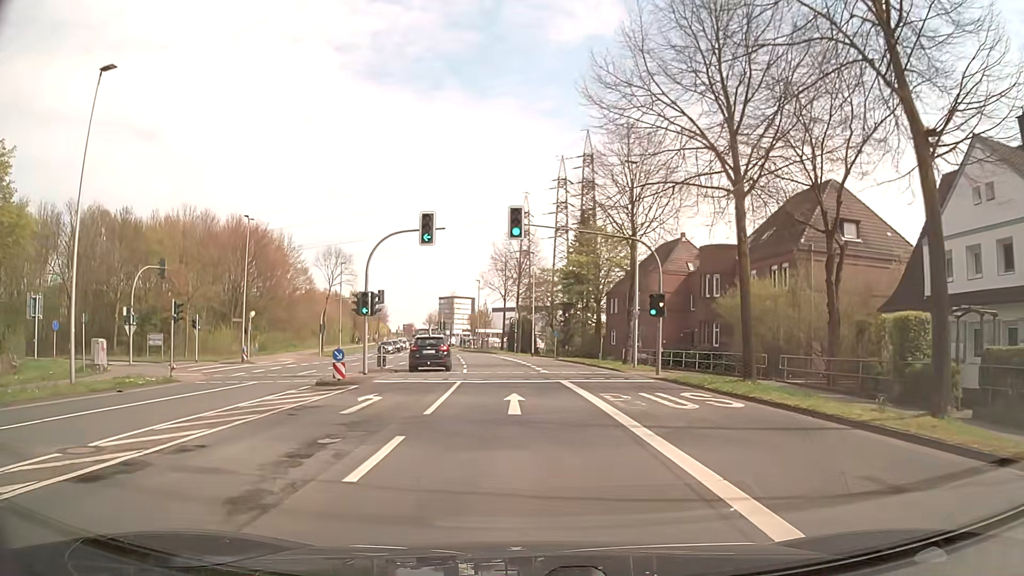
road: secondary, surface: asphalt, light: Day
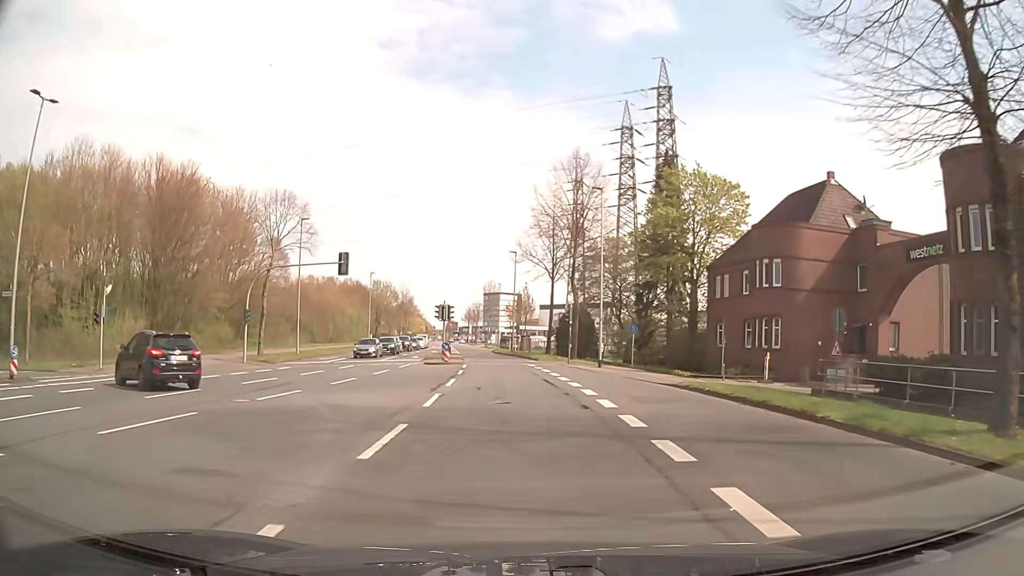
(-1.0, +28.4) m; -4°
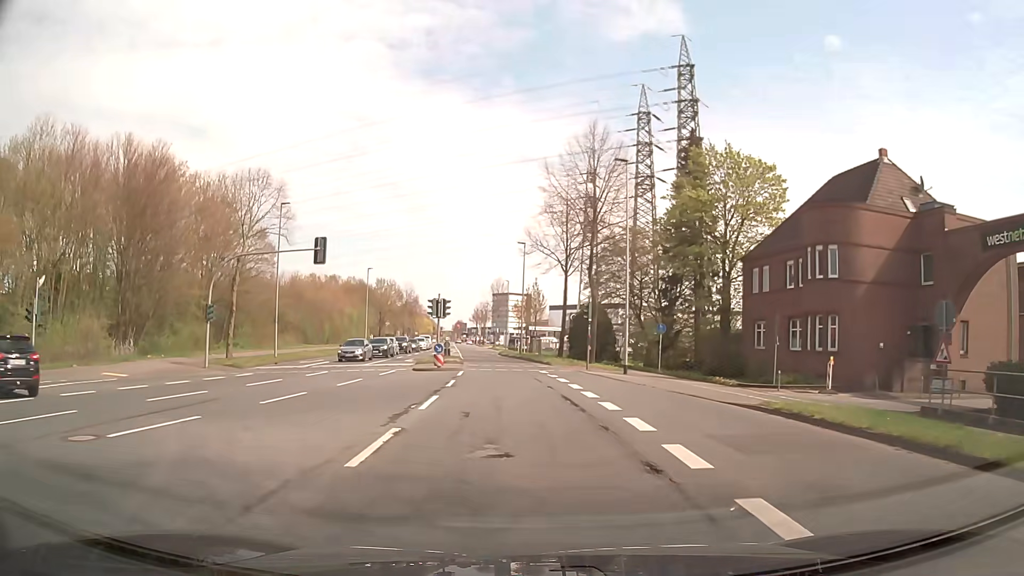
(-0.1, +6.6) m; -1°
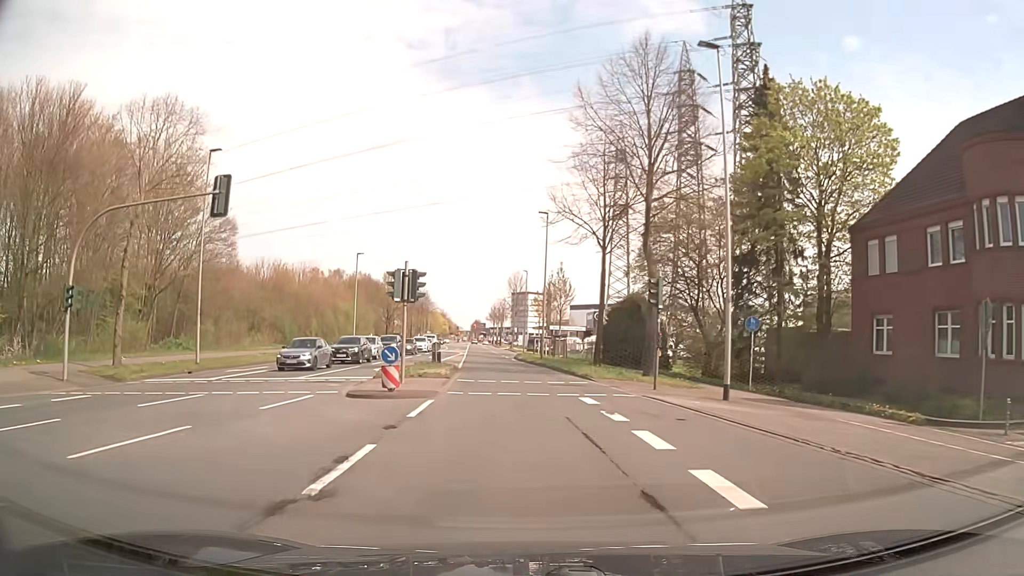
(-0.2, +13.9) m; -1°
